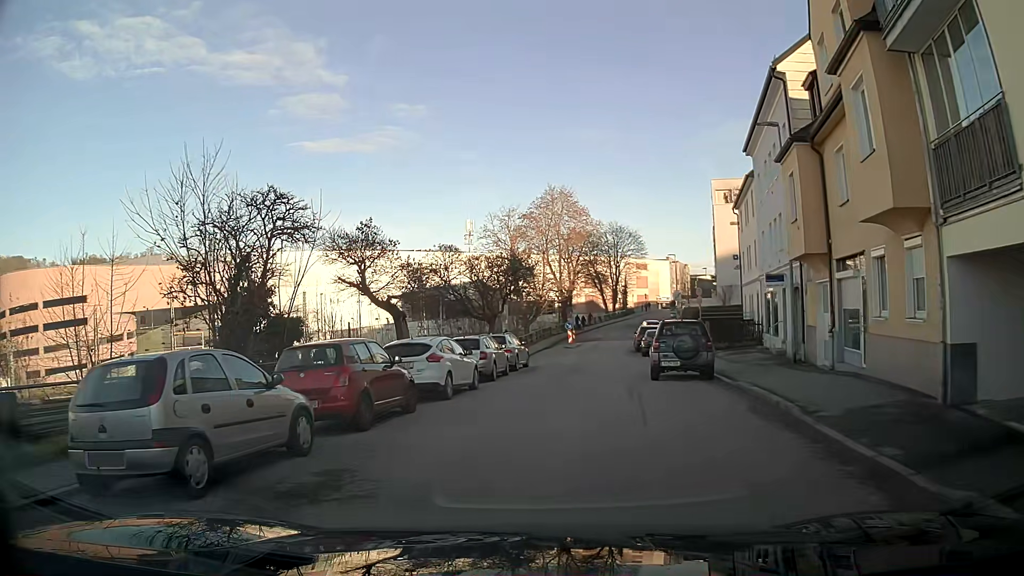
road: residential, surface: asphalt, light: Day
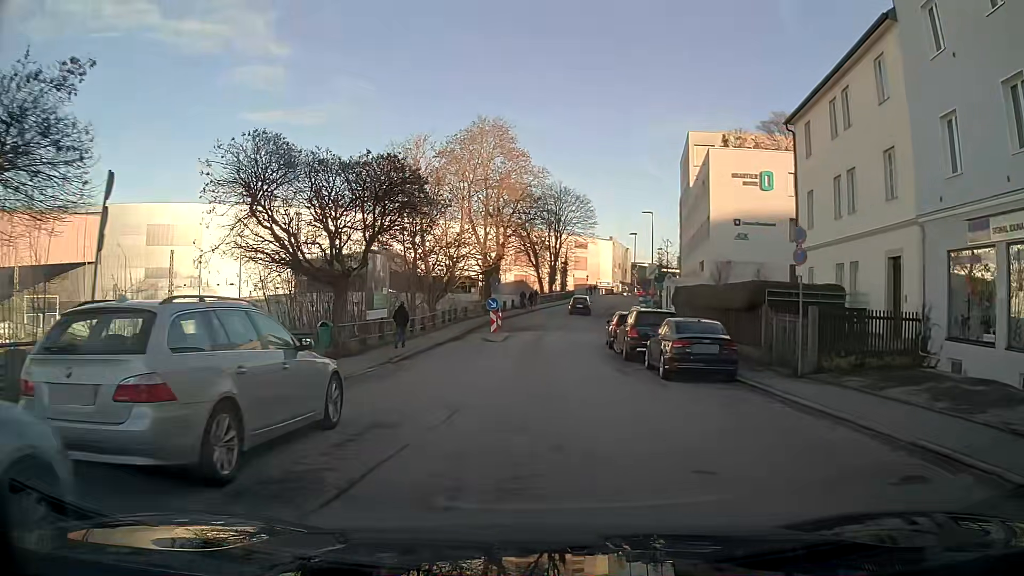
(+1.2, +21.2) m; +7°
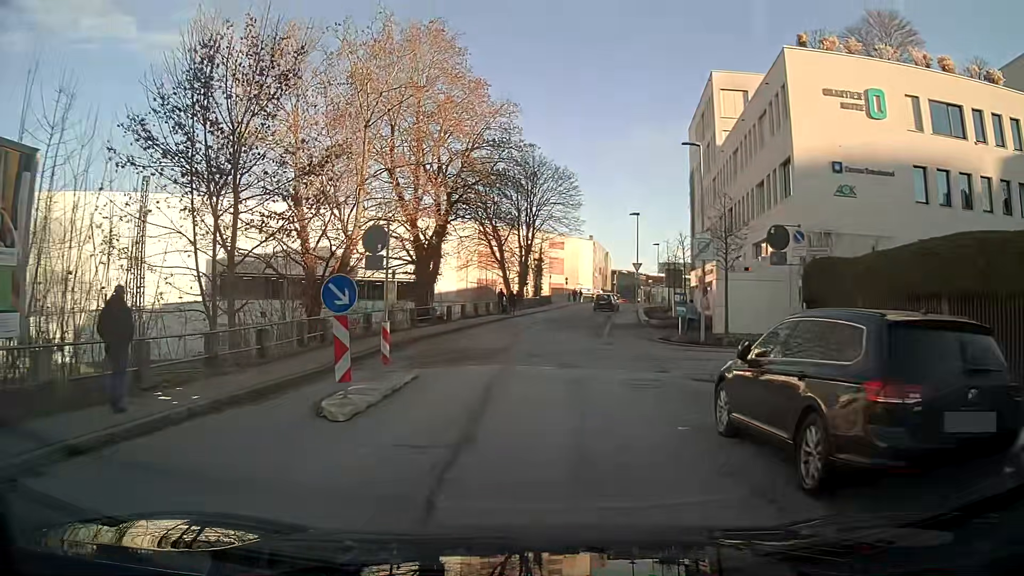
(+0.5, +21.3) m; +2°
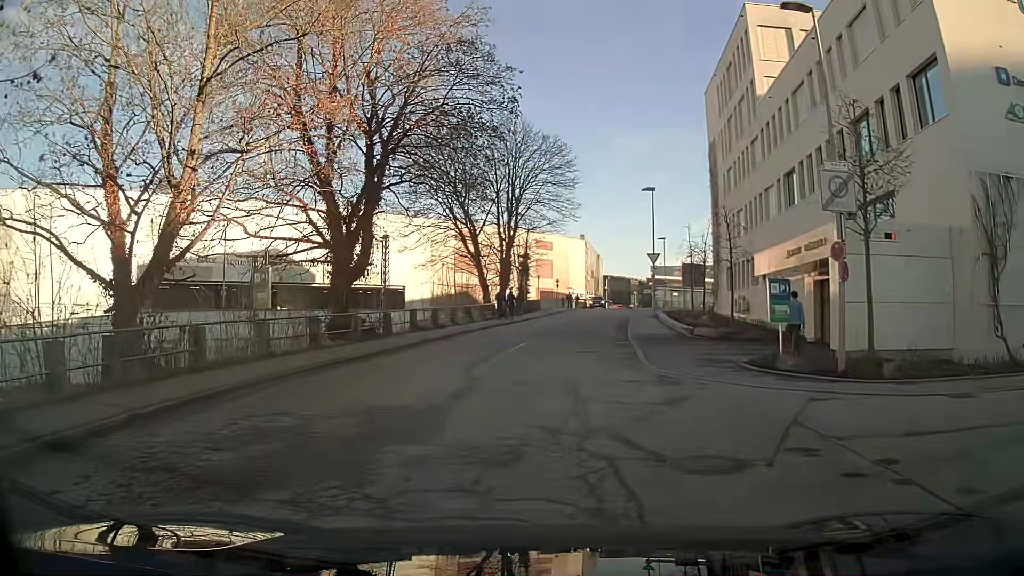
(+0.1, +12.9) m; +2°
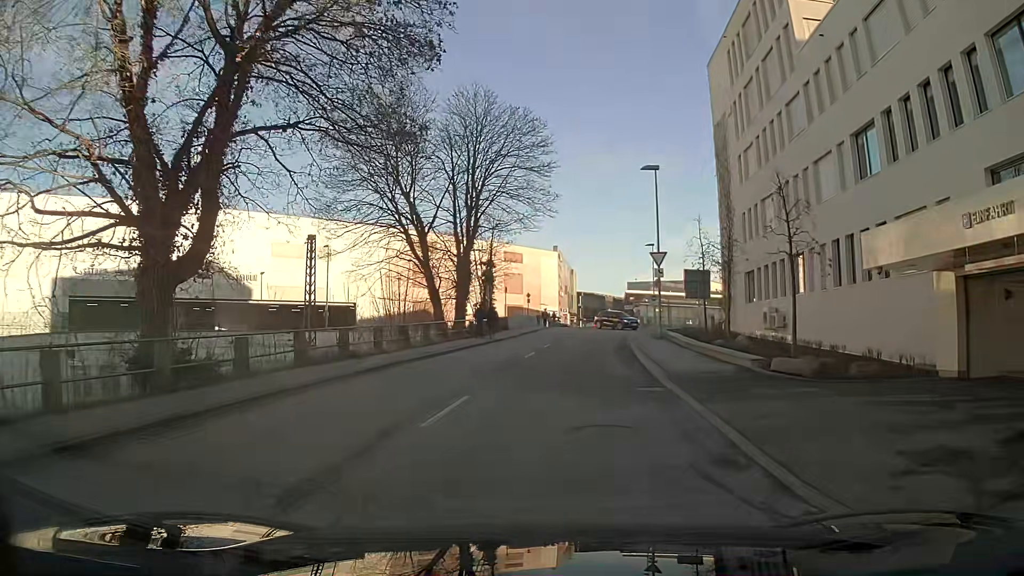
(+0.1, +11.1) m; +2°
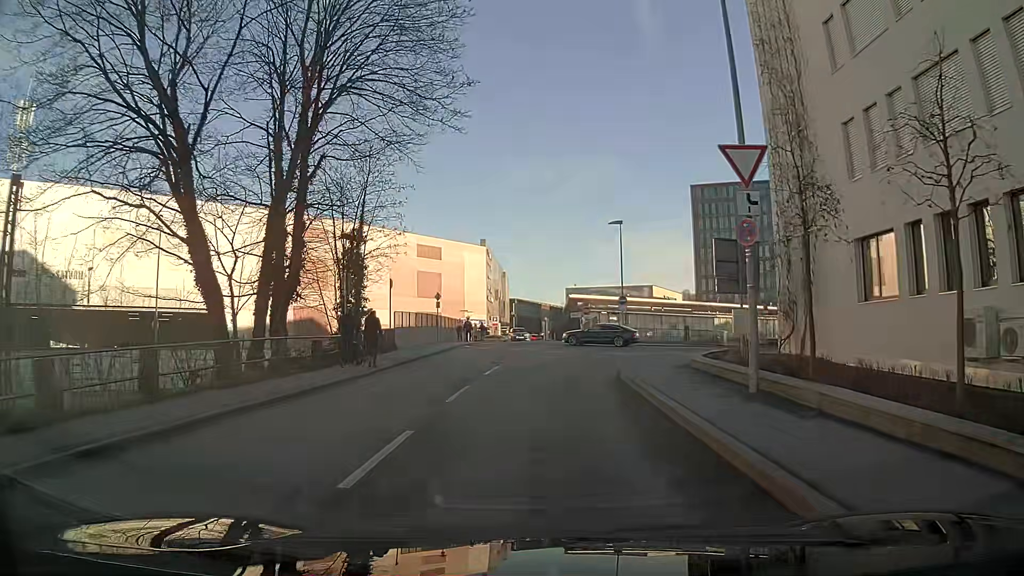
(+1.2, +21.0) m; +5°
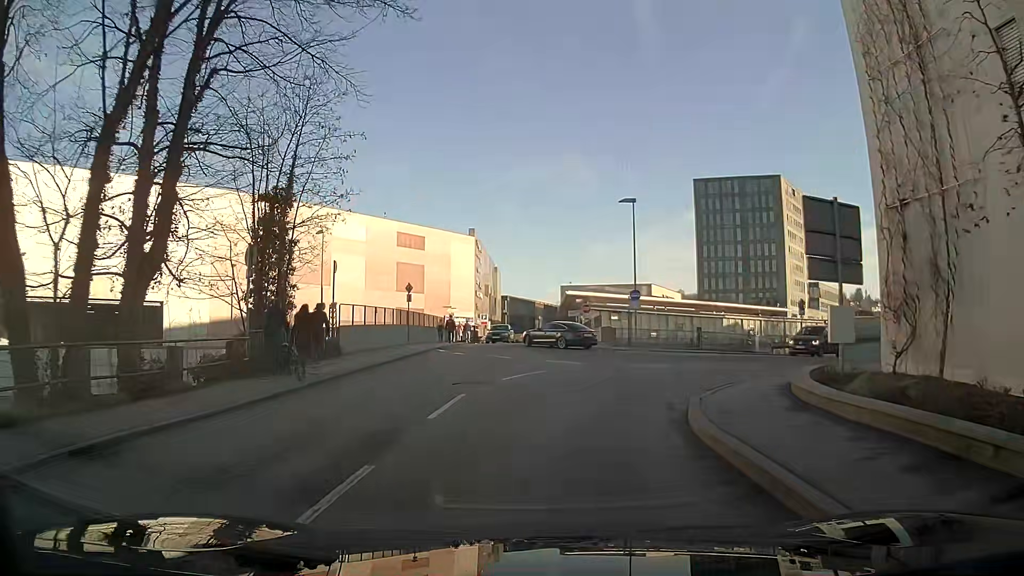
(0.0, +8.1) m; -1°
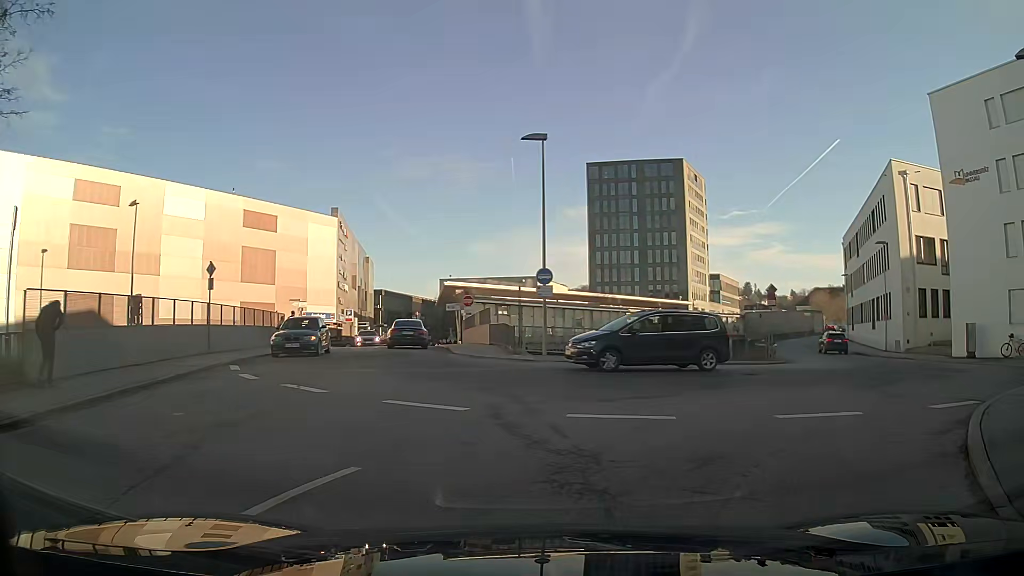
(+0.7, +12.0) m; +11°
(+3, +9) (+10, +16) (+15, +25) (+18, +34) (+21, +44) (+24, +53) (+28, +63) (+32, +72) (+37, +80) (+43, +89) m
